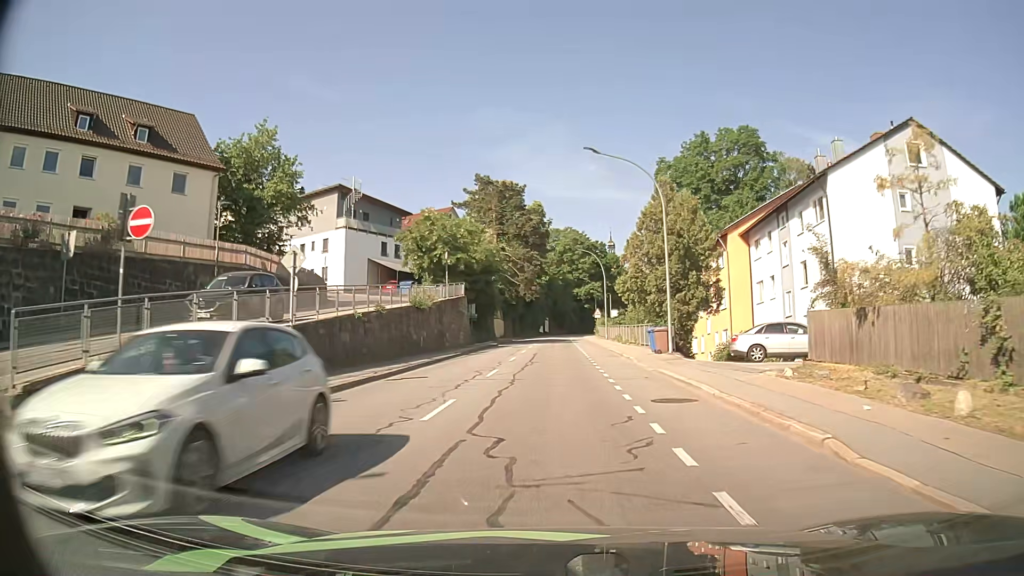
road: tertiary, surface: asphalt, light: Day
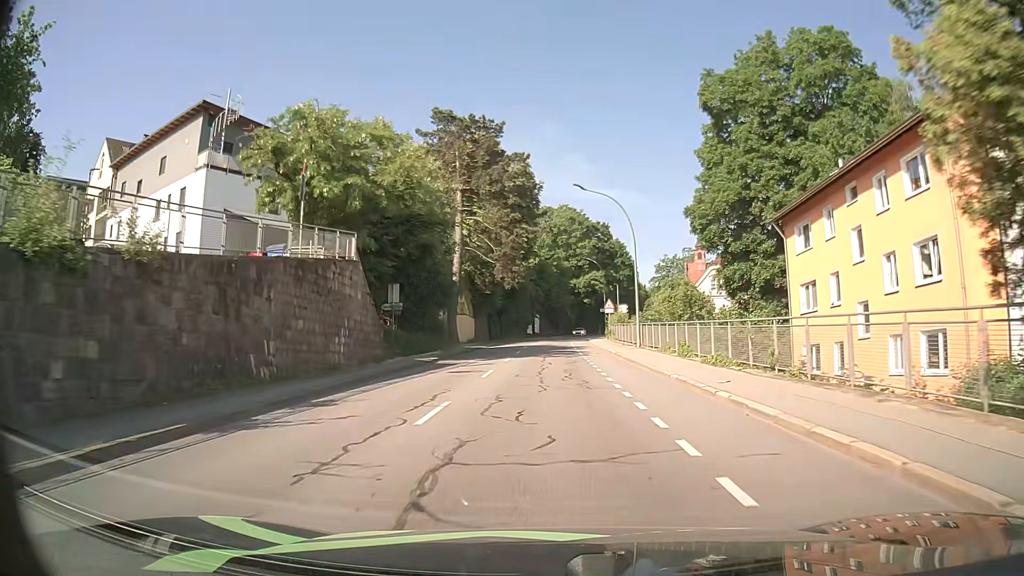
(+0.3, +27.7) m; +1°
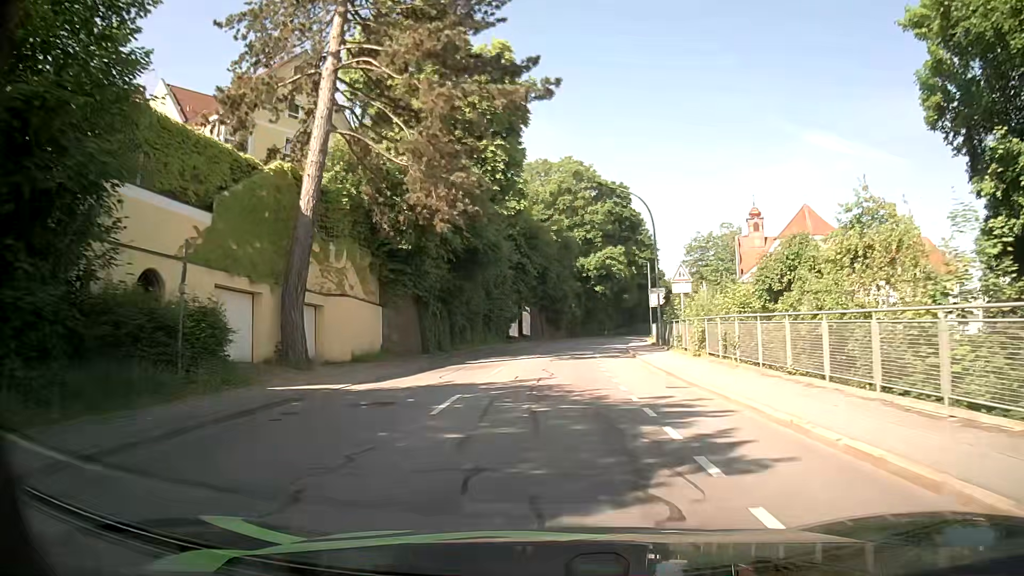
(+0.2, +35.1) m; 0°
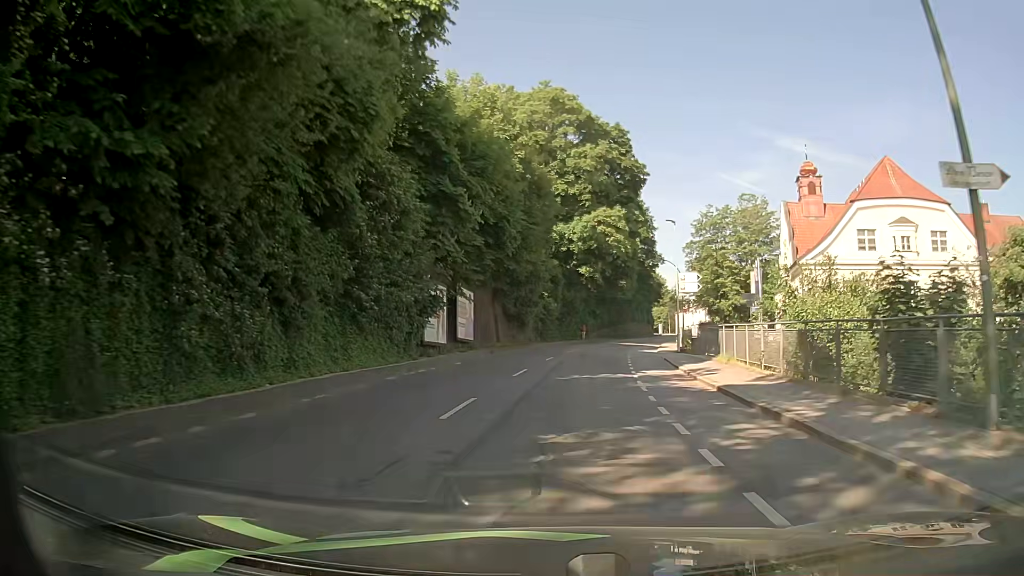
(+0.4, +27.7) m; +3°
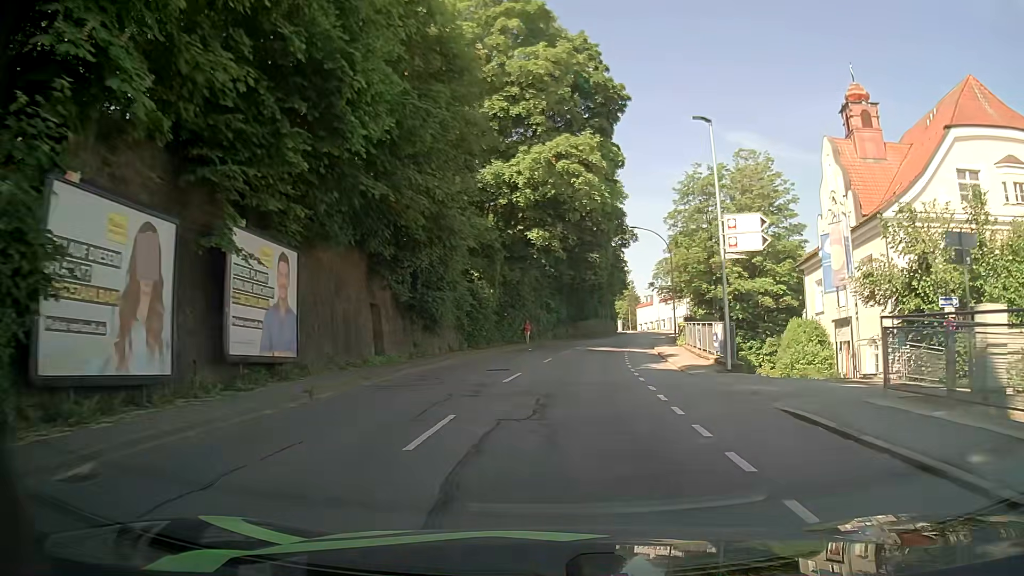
(+0.9, +20.6) m; +5°
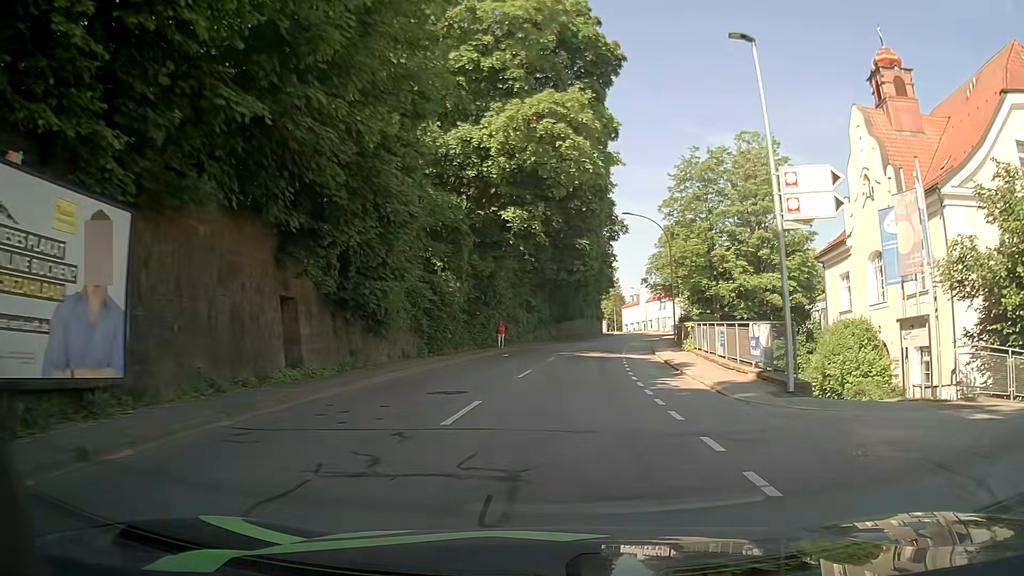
(0.0, +6.9) m; +2°
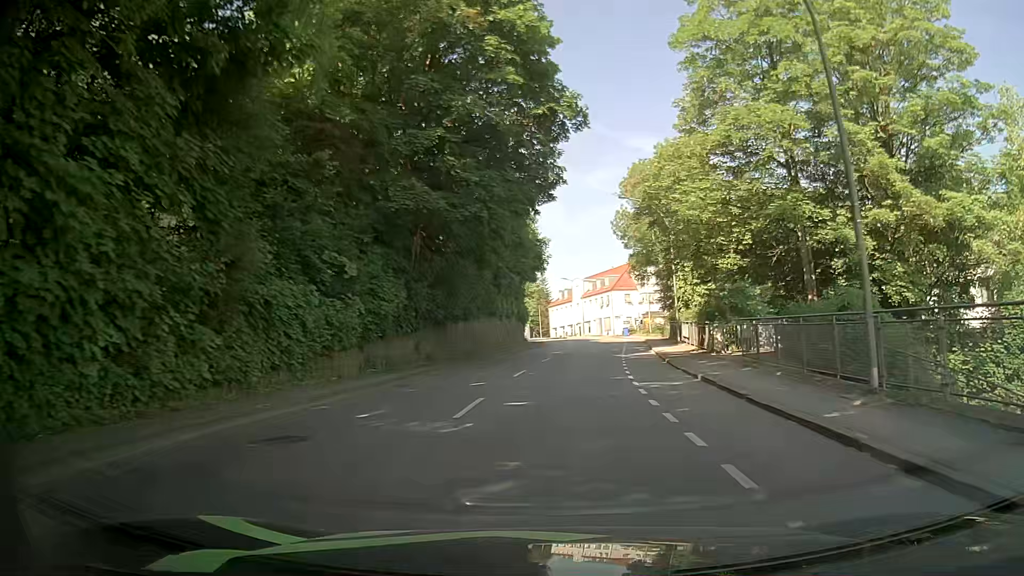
(+1.6, +34.9) m; +6°
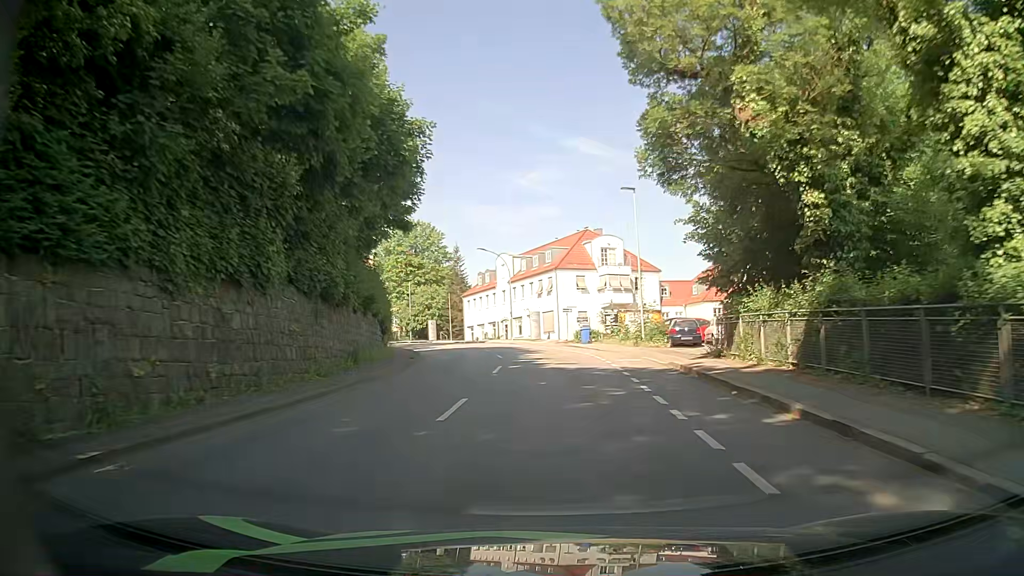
(+2.1, +36.4) m; +6°
(0, +10) (0, +20) (-1, +30) (-2, +40) (-4, +50) (-7, +59) (-11, +68) (-16, +77) (-22, +85) (-29, +92) m
